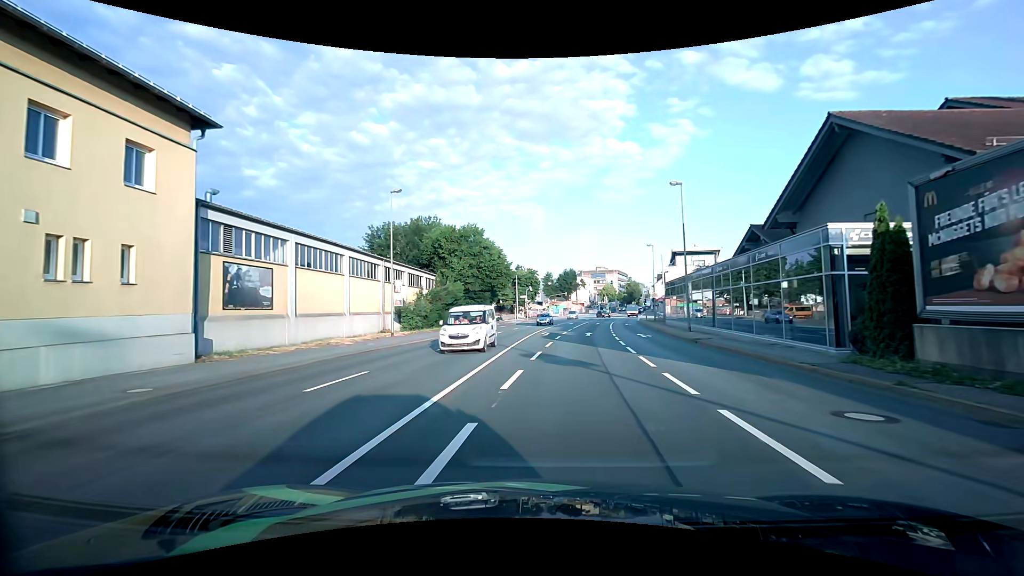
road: primary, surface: asphalt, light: Day
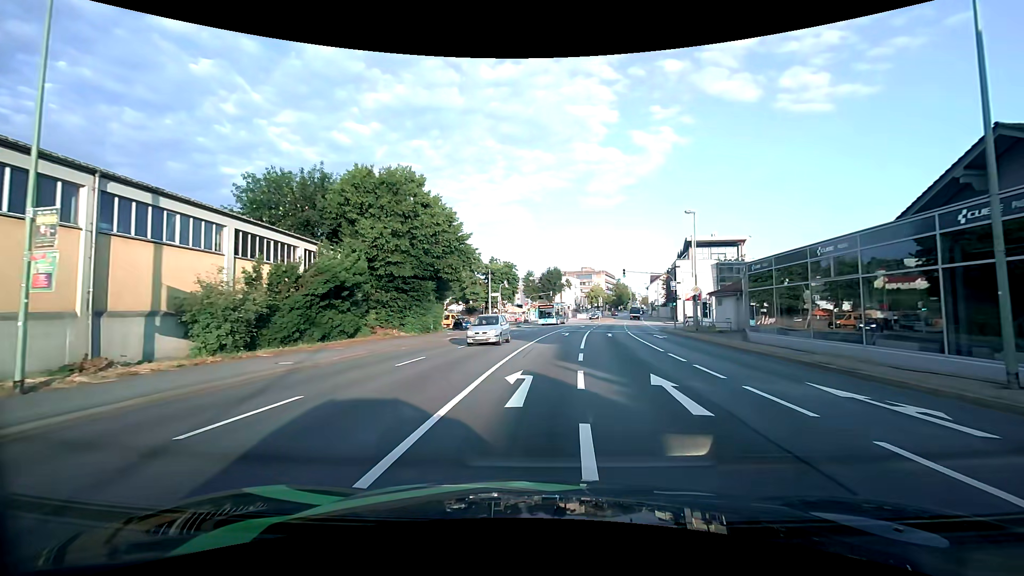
(+0.5, +23.9) m; +2°
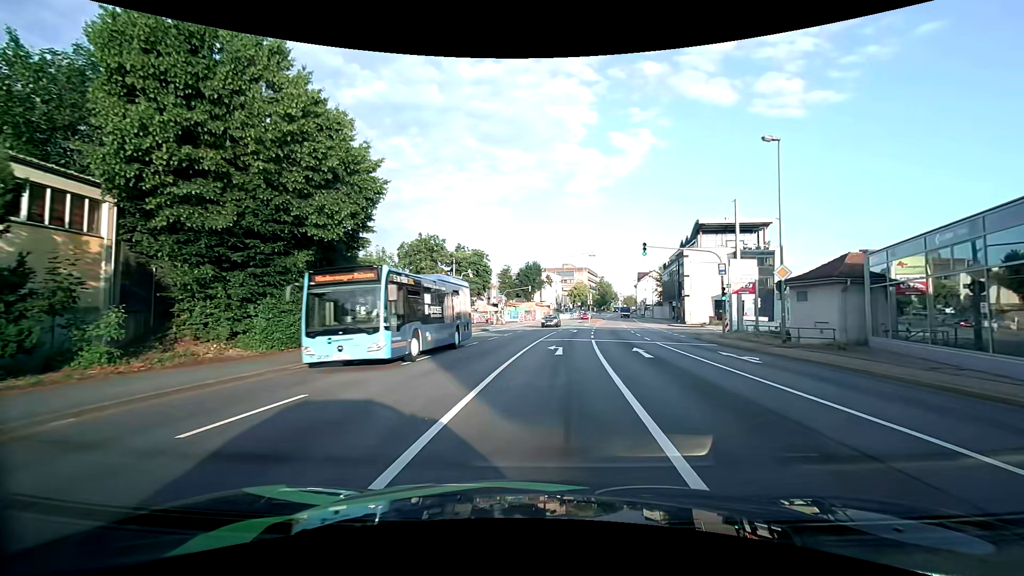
(+0.4, +17.8) m; +2°
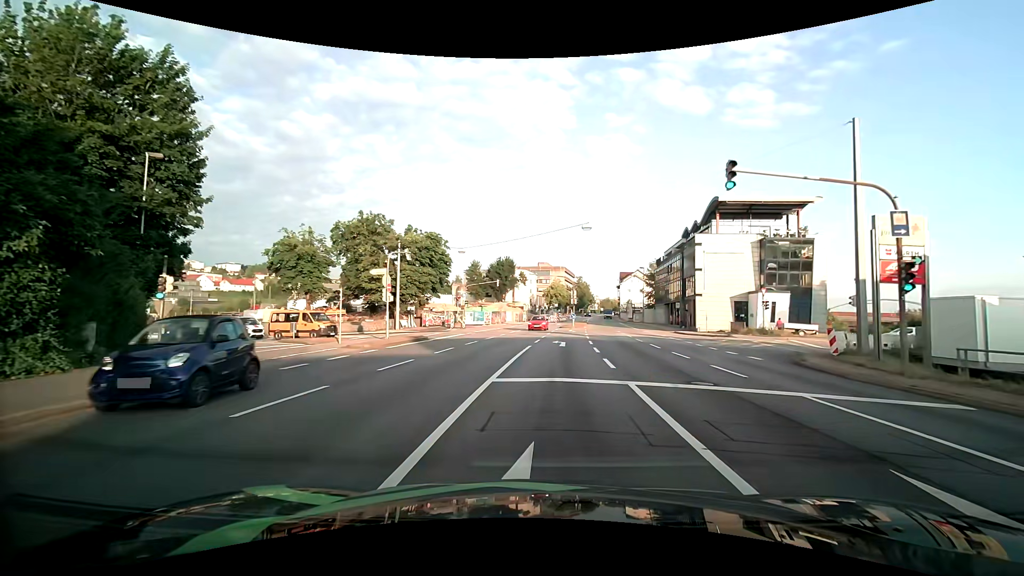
(+0.4, +17.0) m; +3°
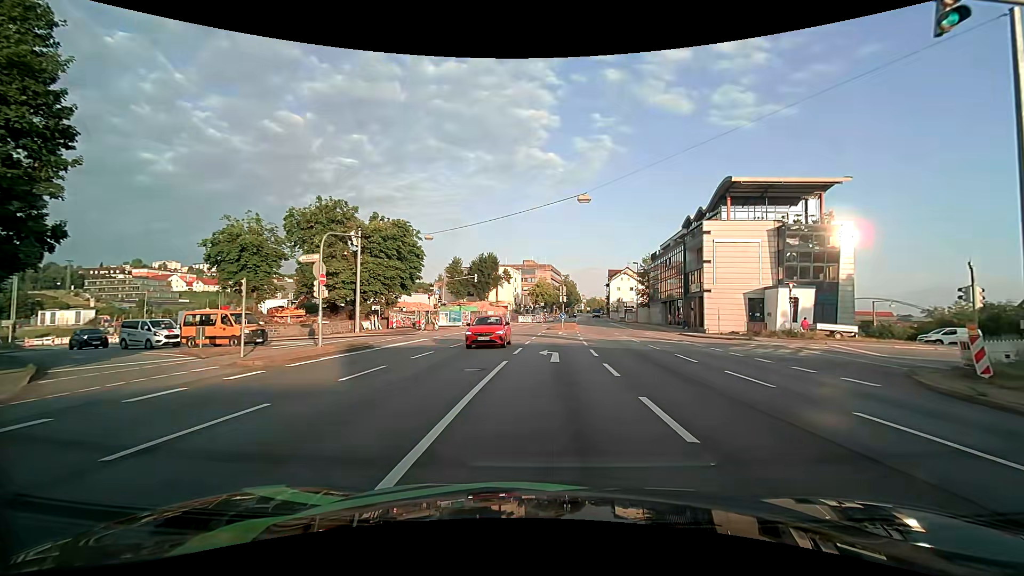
(+0.2, +8.0) m; +2°
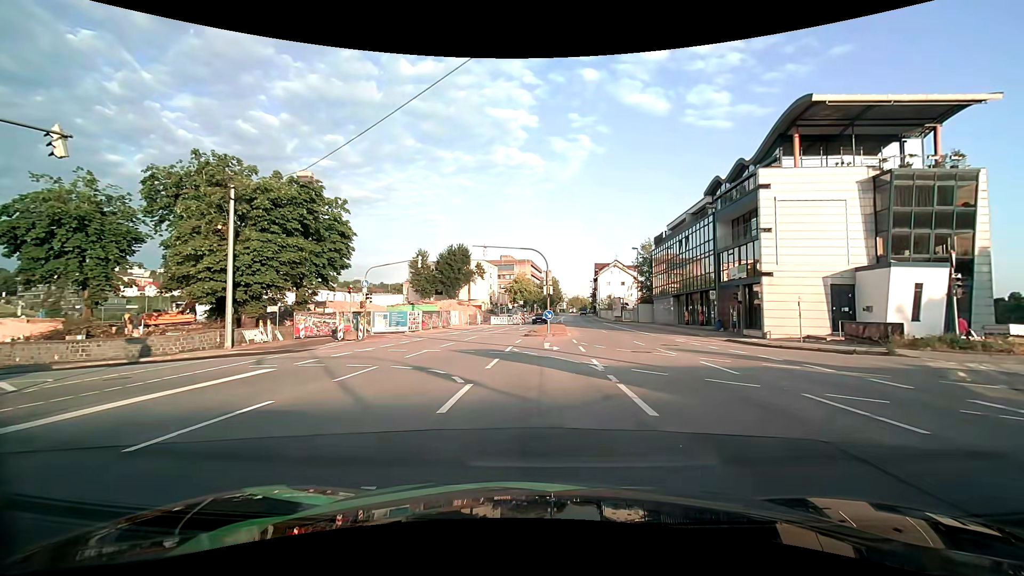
(+0.4, +16.8) m; +2°
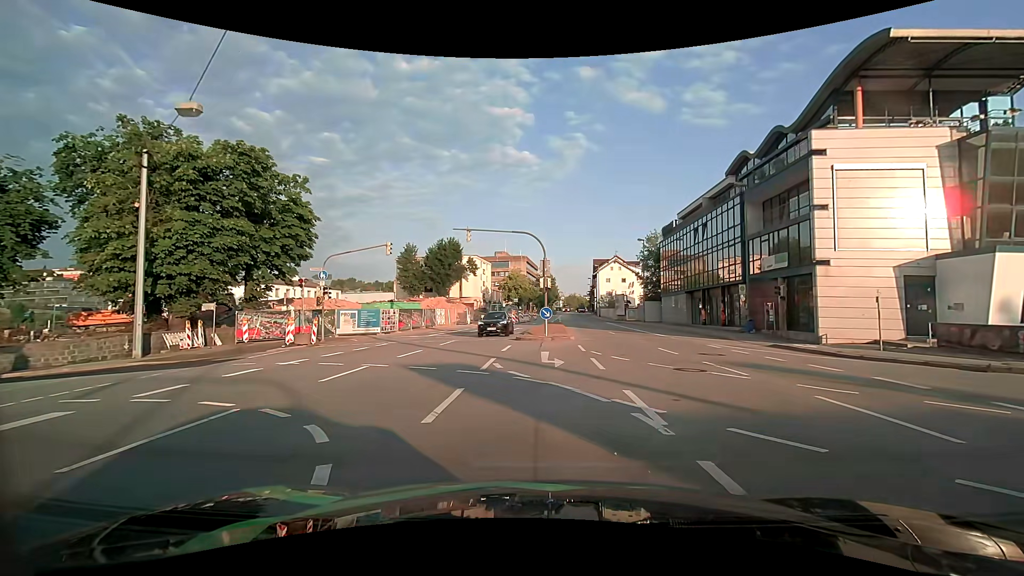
(0.0, +6.4) m; 0°
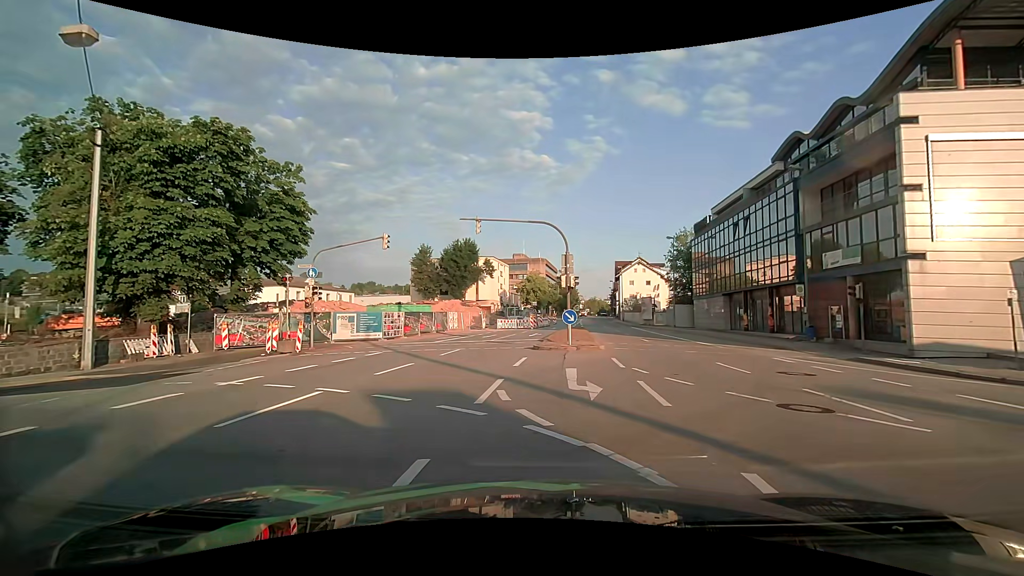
(0.0, +4.3) m; -2°
(-4, +9) (-13, +12) (-23, +13) (-32, +15) (-41, +20) (-47, +28) (-54, +35) (-62, +41) (-71, +46) (-81, +48) m
